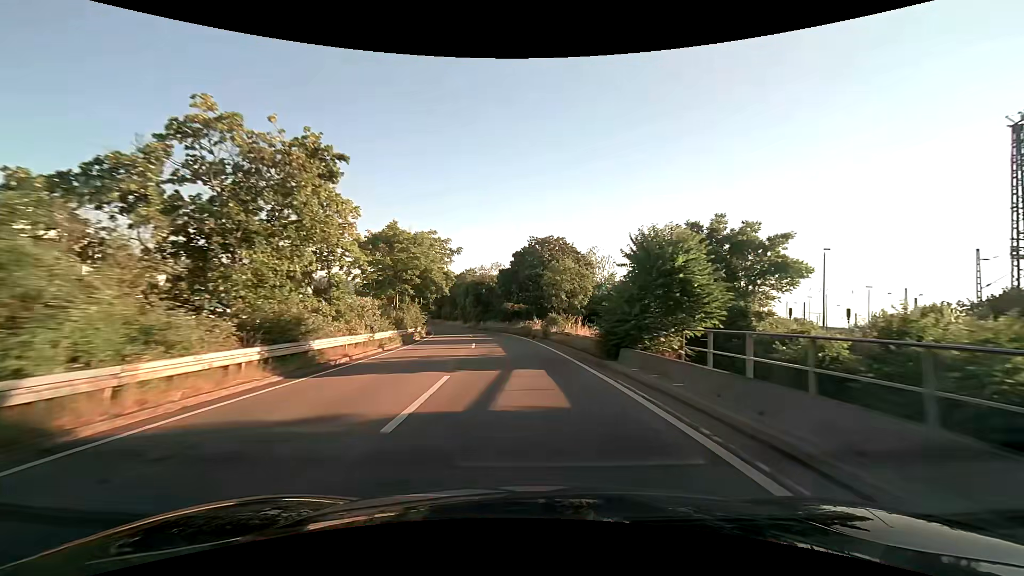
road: trunk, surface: asphalt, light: Day
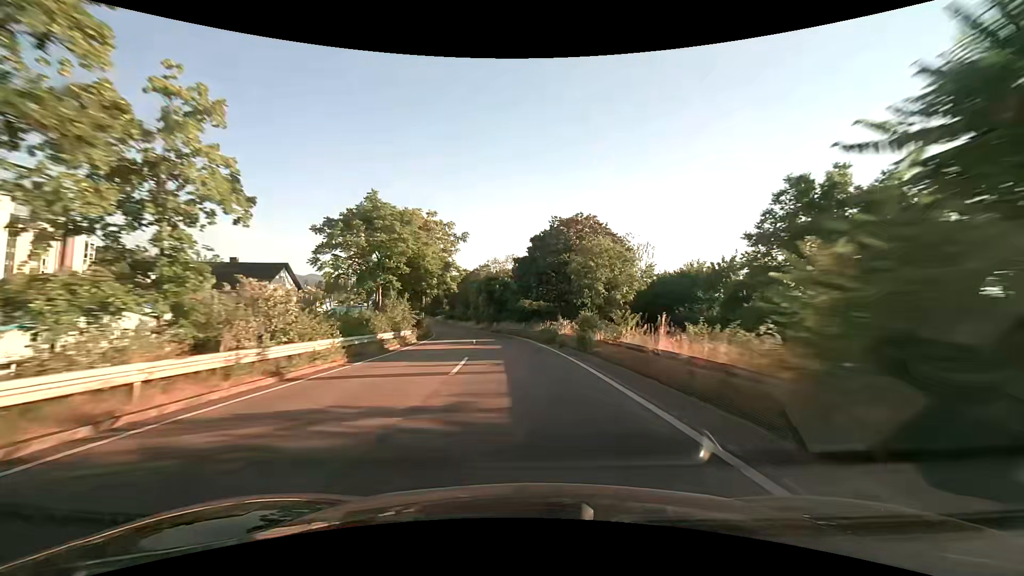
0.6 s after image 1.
(-0.2, +11.6) m; -2°
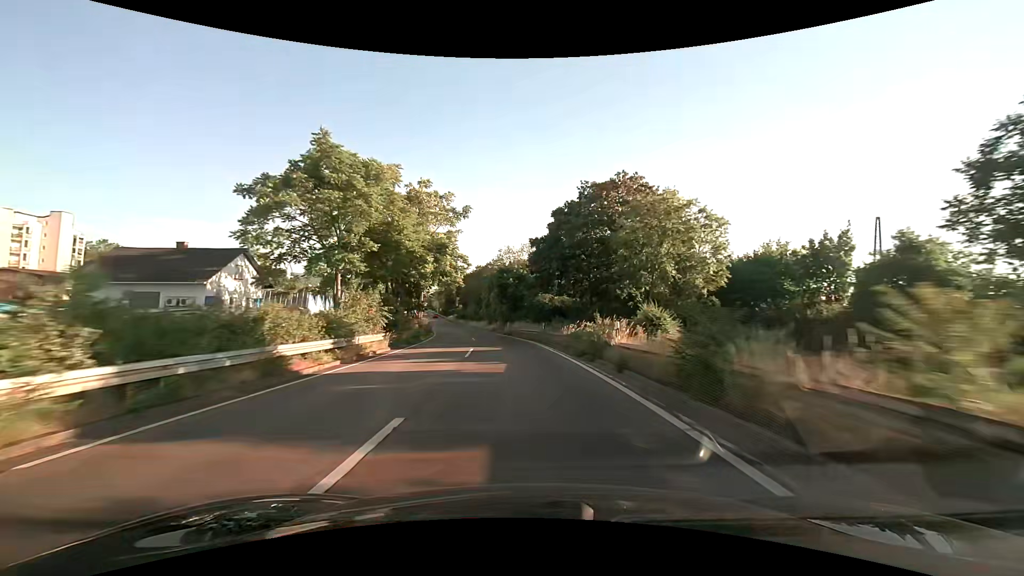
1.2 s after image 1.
(-0.2, +11.6) m; -2°
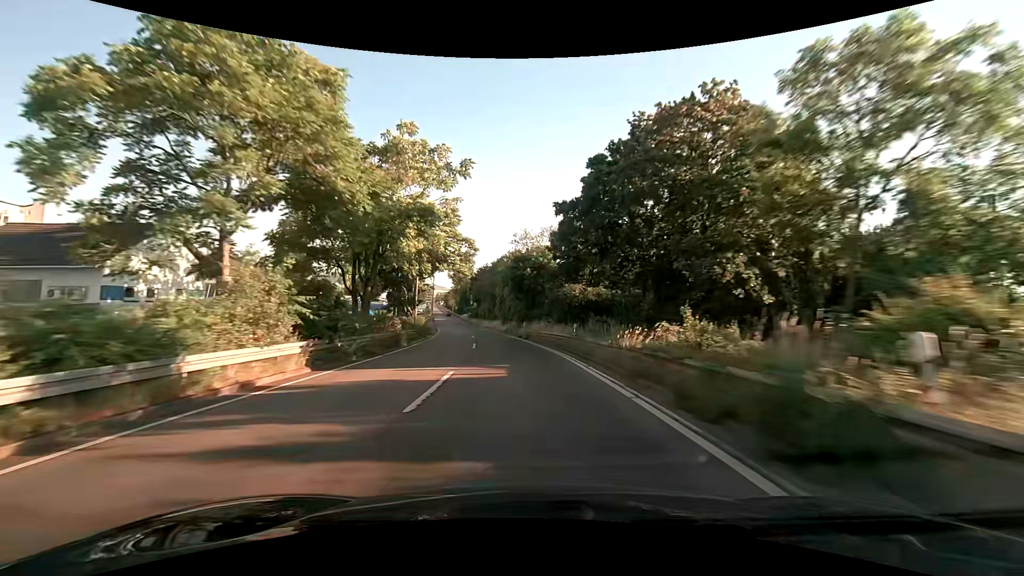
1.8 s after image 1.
(-0.2, +11.6) m; -2°
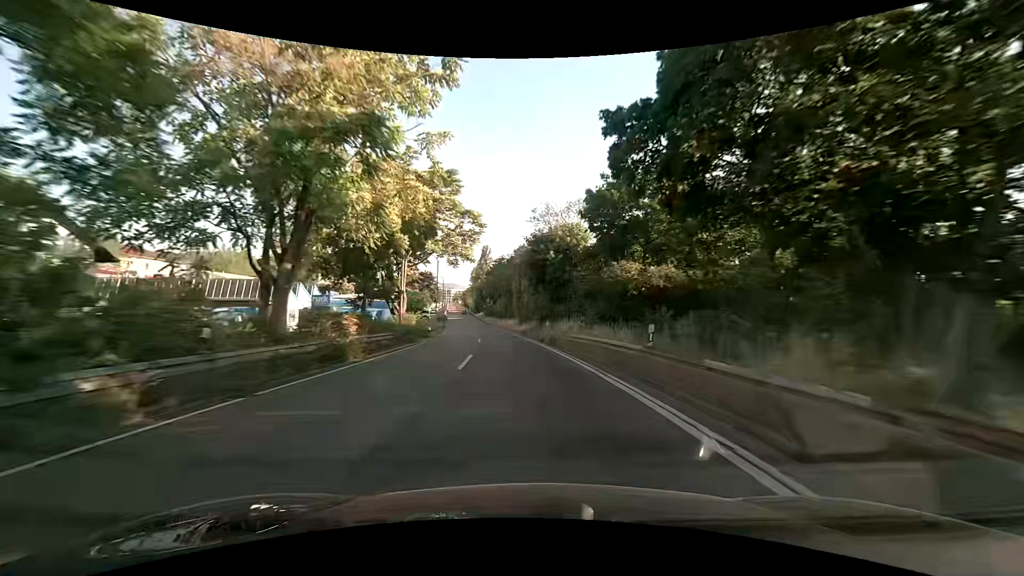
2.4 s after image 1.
(-0.2, +11.6) m; -2°
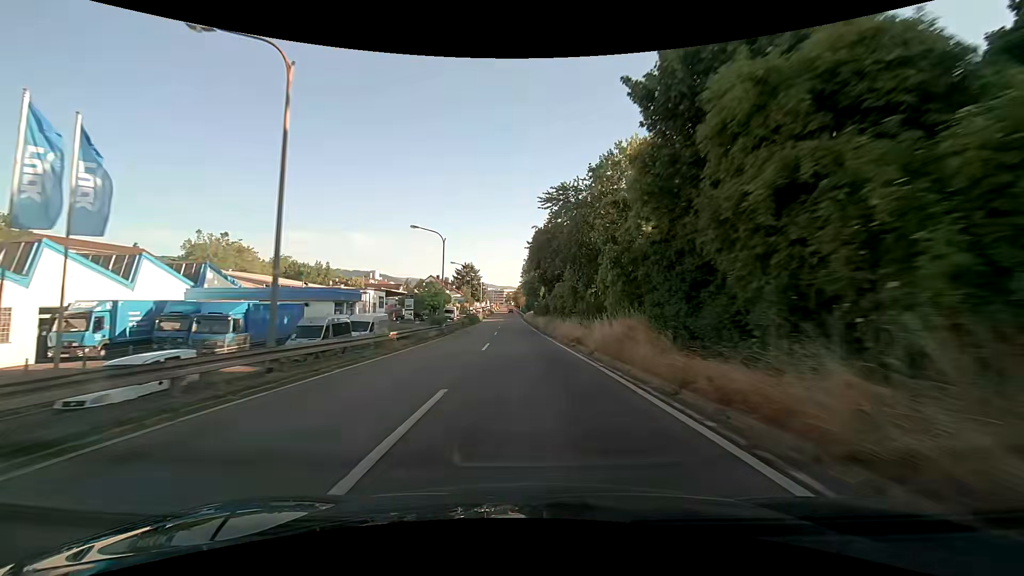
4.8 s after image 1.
(-2.8, +46.5) m; -6°
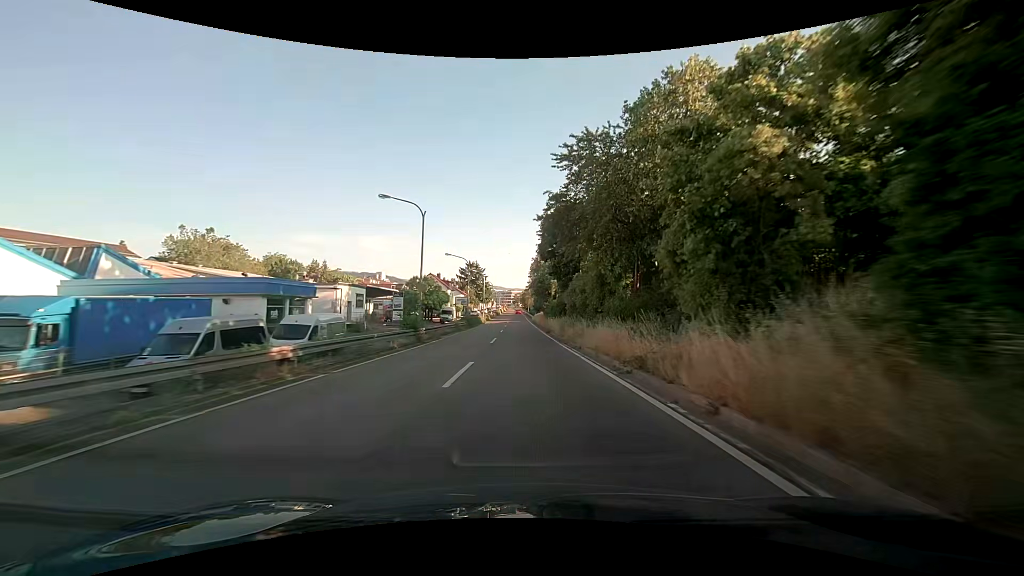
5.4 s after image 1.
(-0.2, +11.6) m; -2°
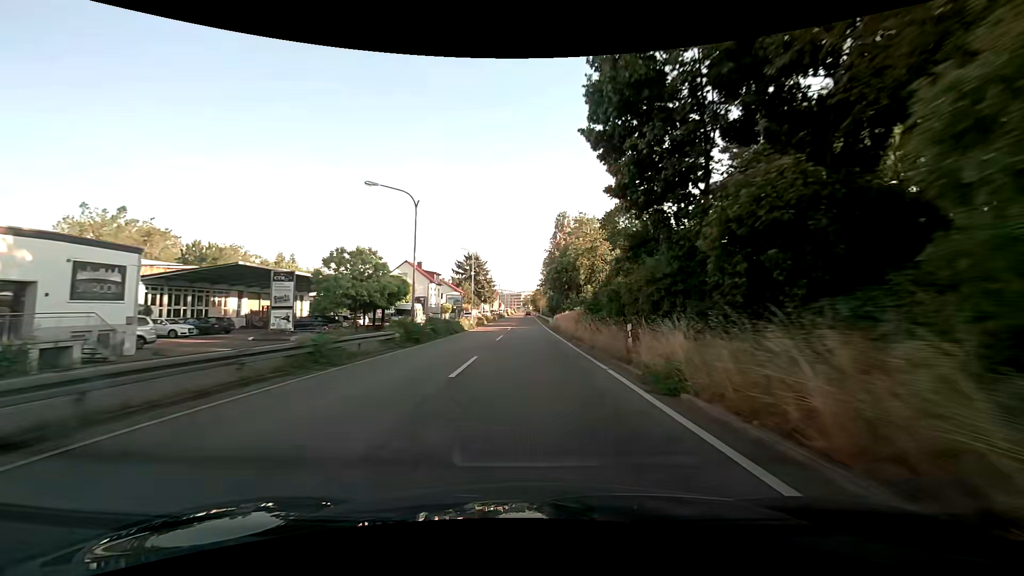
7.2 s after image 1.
(-0.4, +34.5) m; -1°
(0, +10) (0, +20) (0, +30) (0, +40) (0, +50) (0, +60) (0, +70) (0, +80) (0, +90) (-1, +100) m
